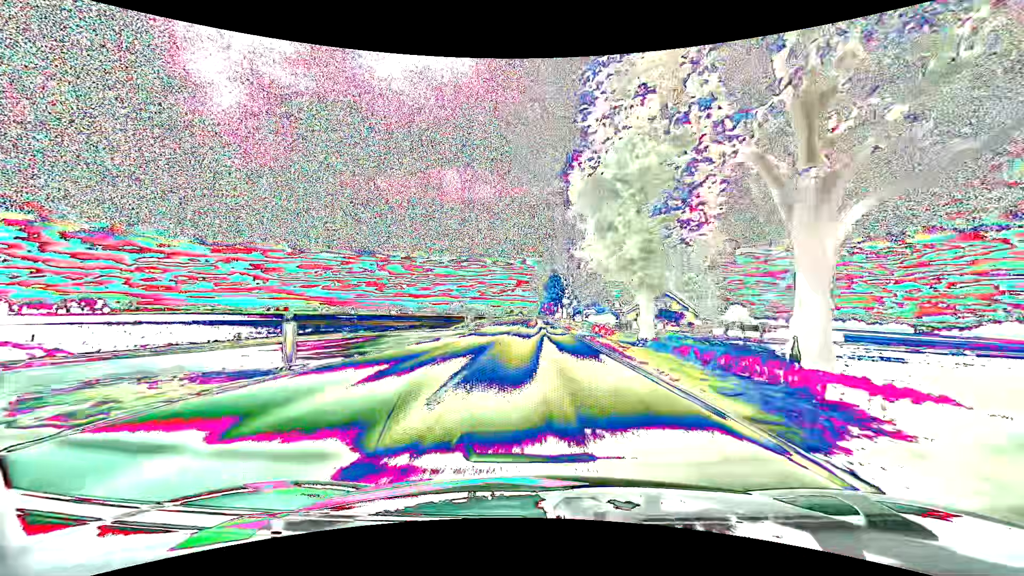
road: unclassified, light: Day
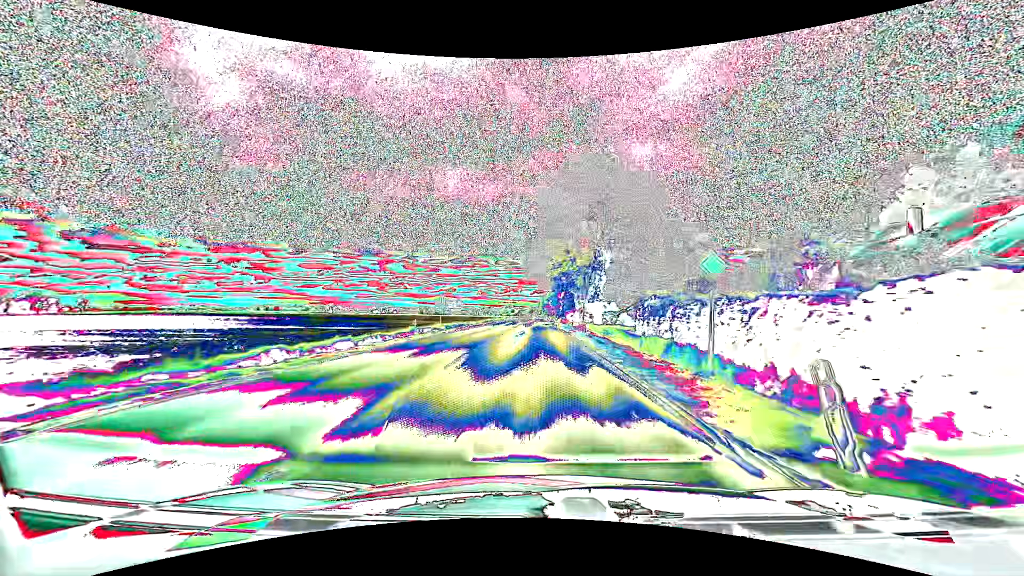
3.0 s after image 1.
(+0.3, +66.8) m; 0°
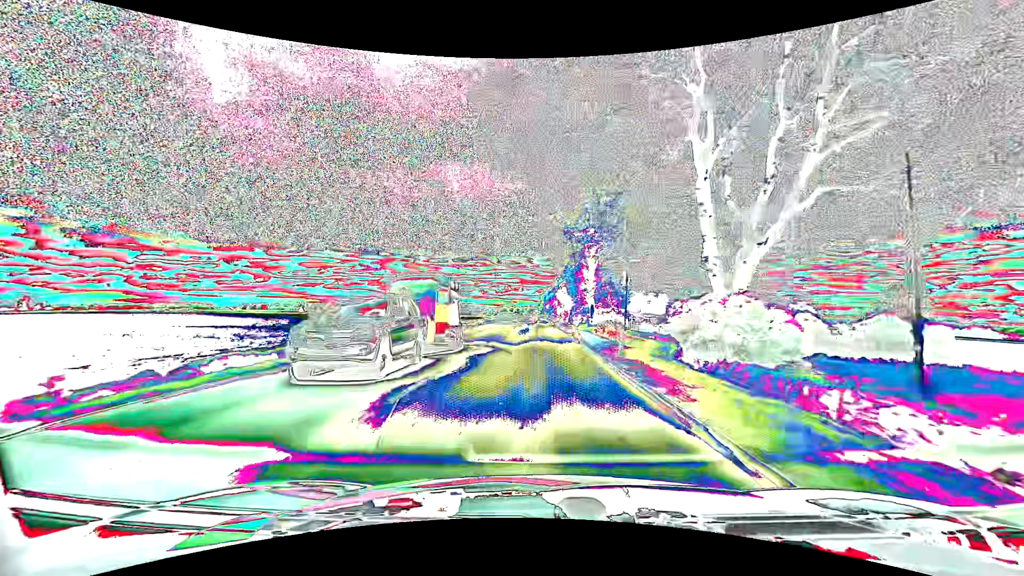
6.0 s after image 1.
(-0.1, +64.7) m; 0°
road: primary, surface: asphalt
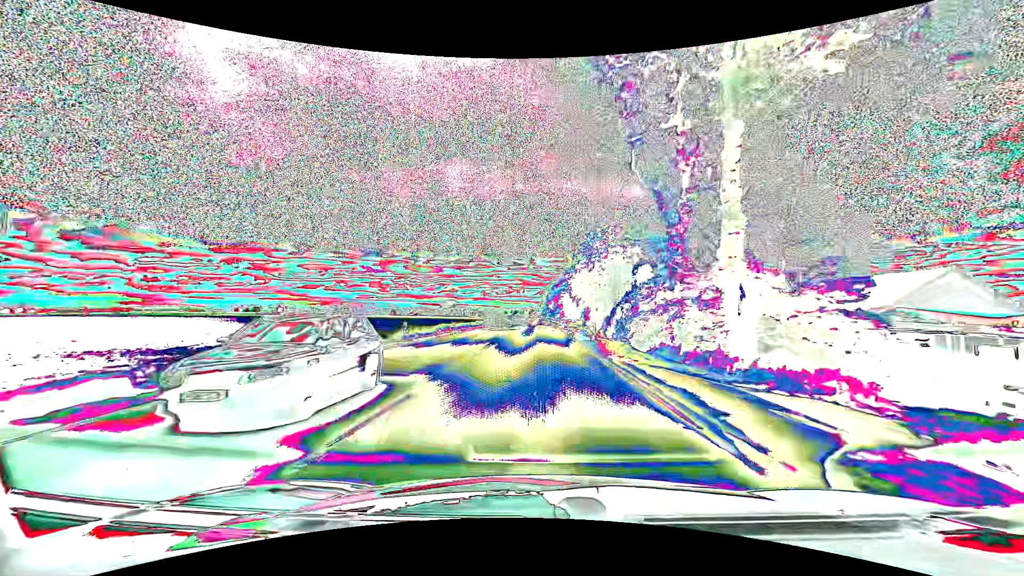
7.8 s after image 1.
(-0.1, +39.0) m; 0°
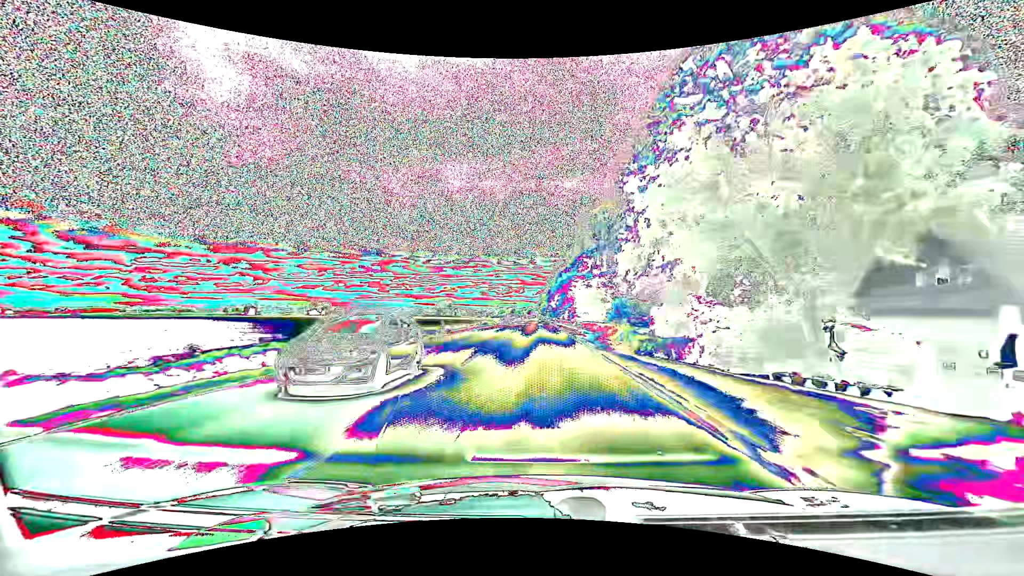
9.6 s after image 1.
(+0.1, +39.2) m; 0°
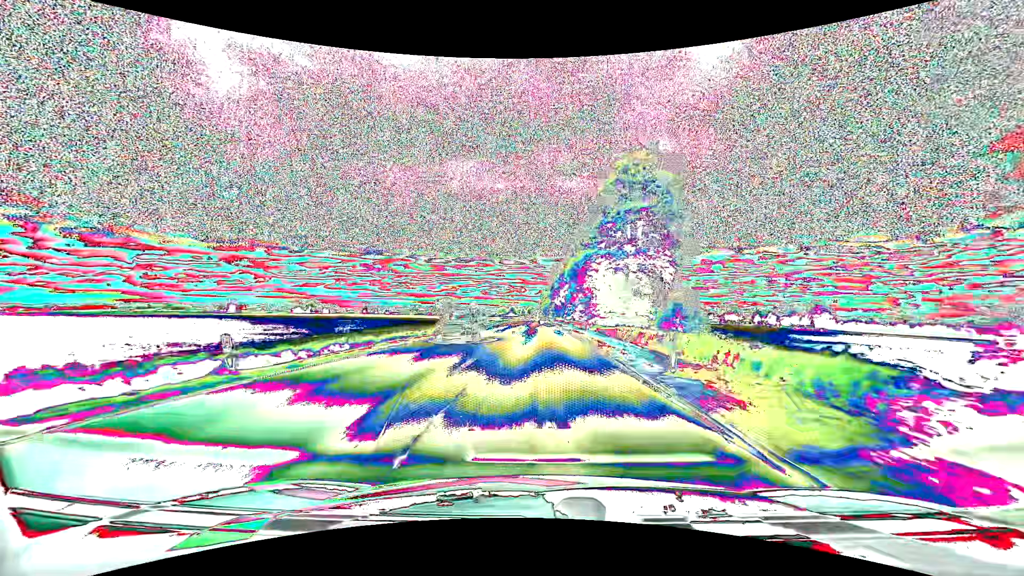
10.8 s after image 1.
(0.0, +26.1) m; 0°
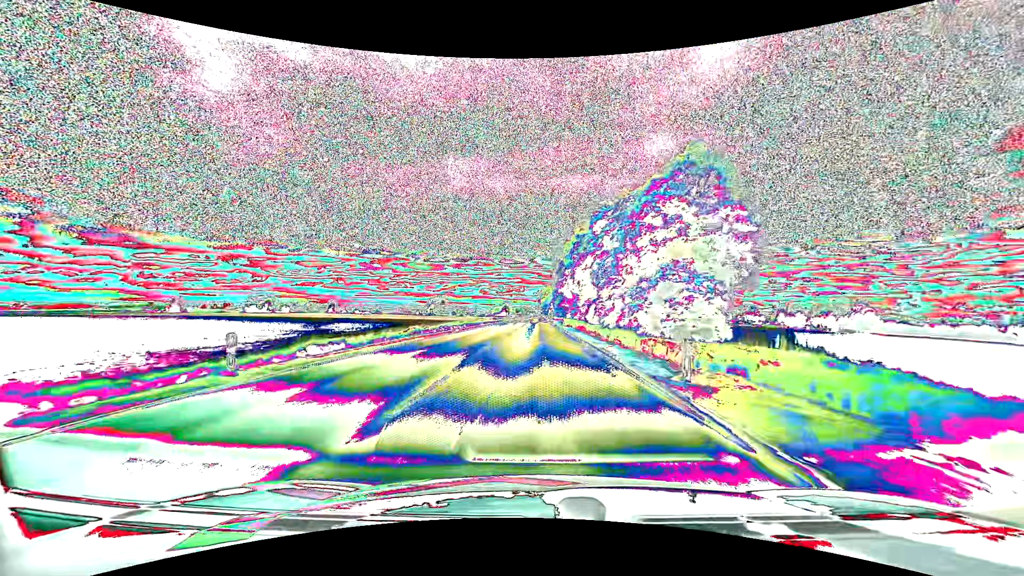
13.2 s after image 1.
(+0.3, +52.4) m; 0°
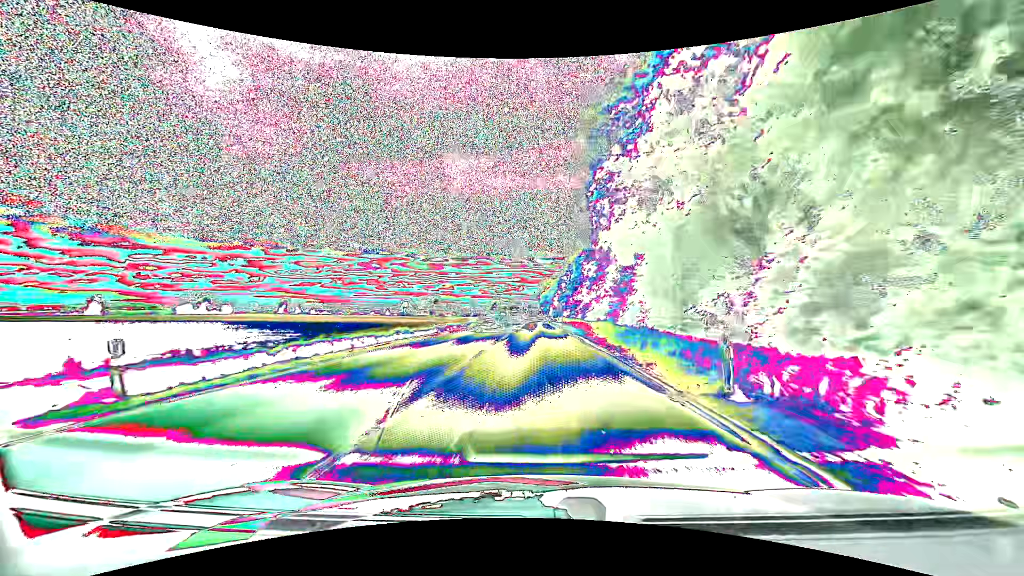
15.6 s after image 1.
(+0.1, +52.6) m; 0°
(0, +10) (0, +20) (0, +30) (0, +40) (0, +50) (0, +60) (0, +70) (0, +80) (0, +90) (0, +100) m
